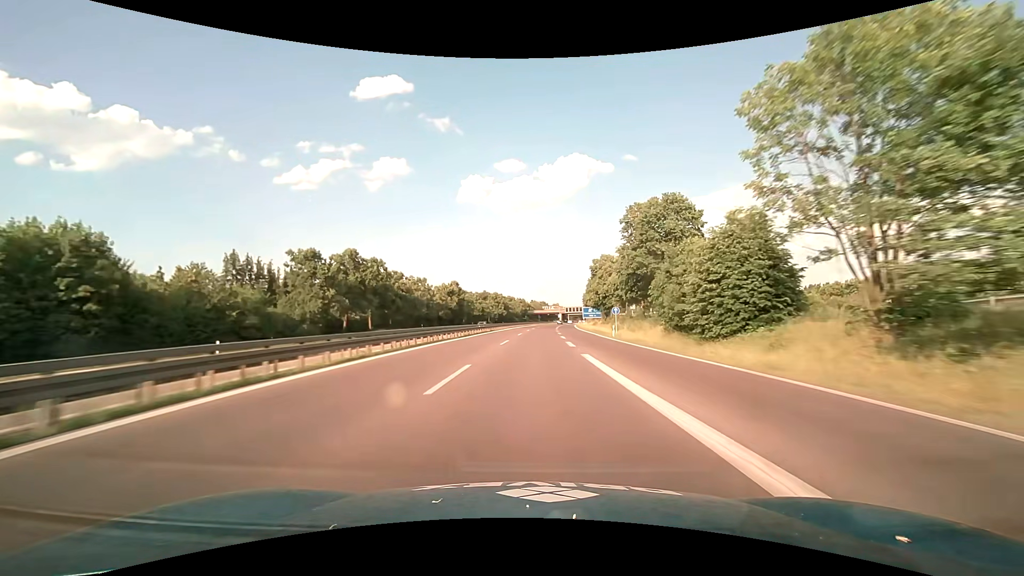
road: motorway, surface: asphalt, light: Day
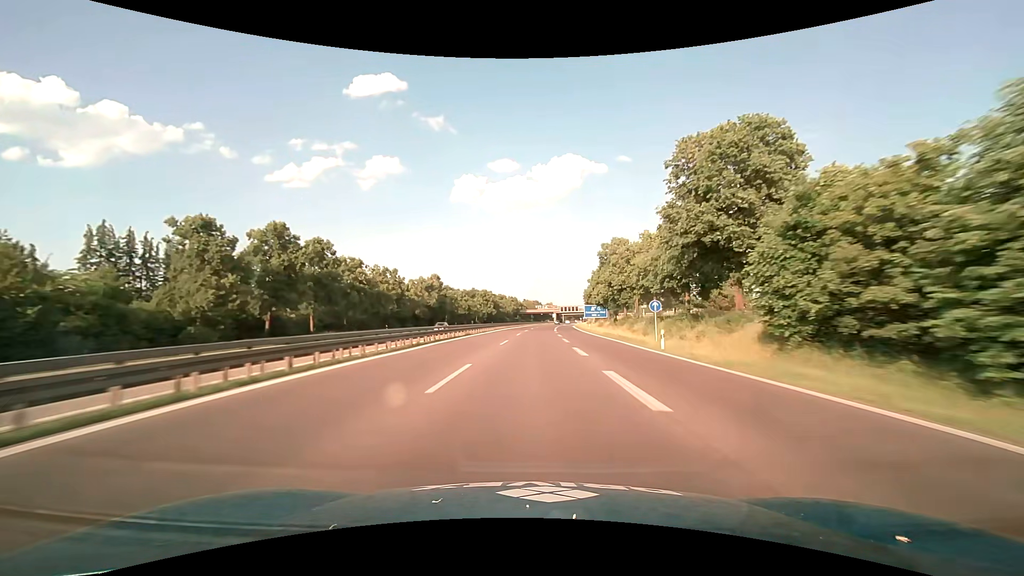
(+0.1, +18.7) m; +1°
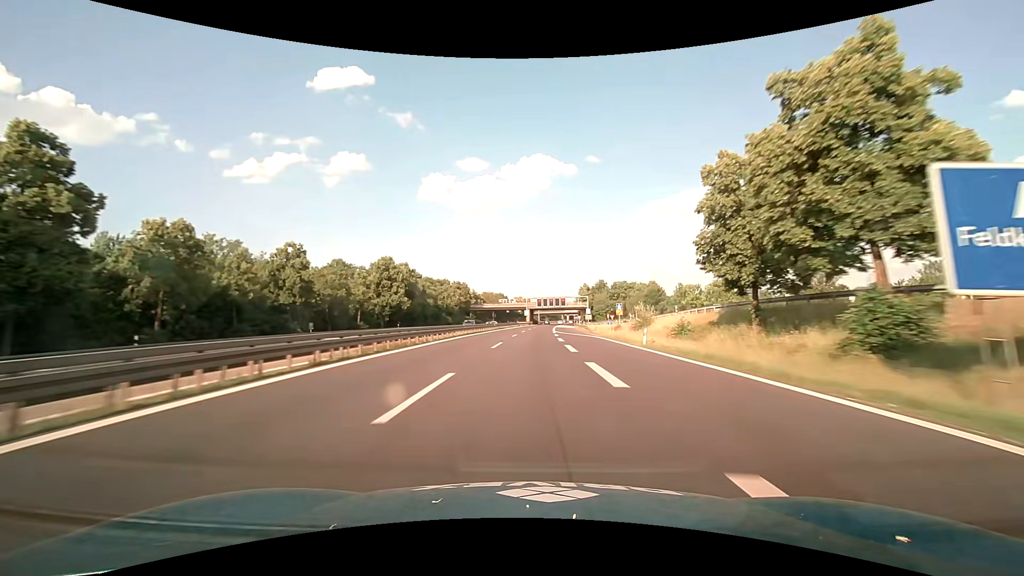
(+2.8, +93.4) m; +4°
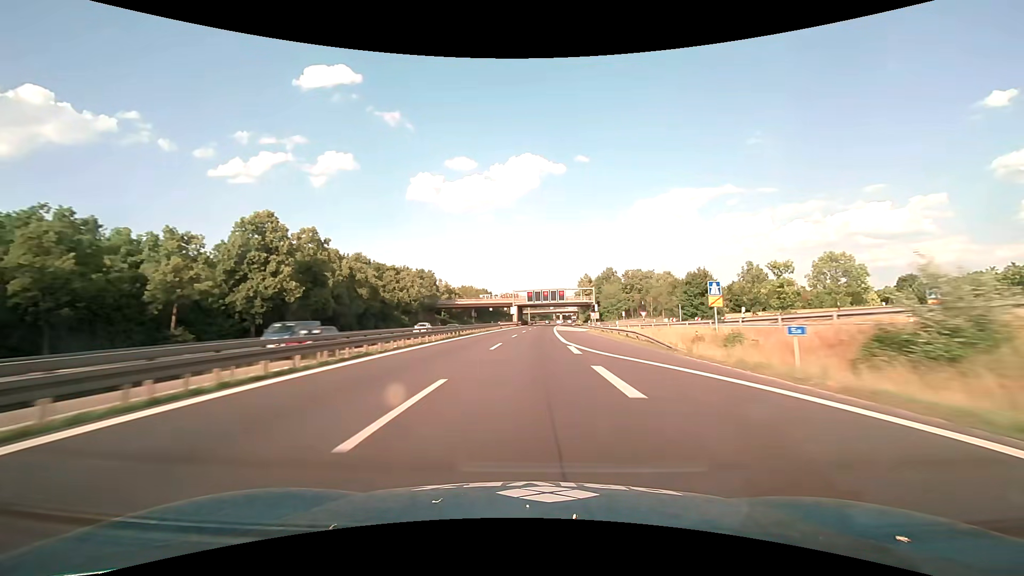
(+0.4, +37.4) m; +1°
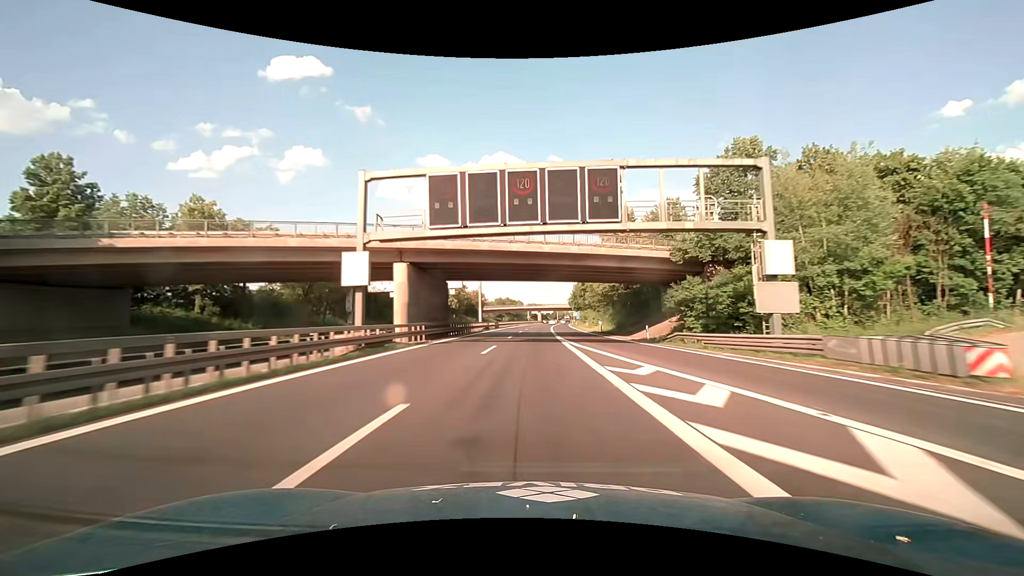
(+2.8, +93.5) m; +3°
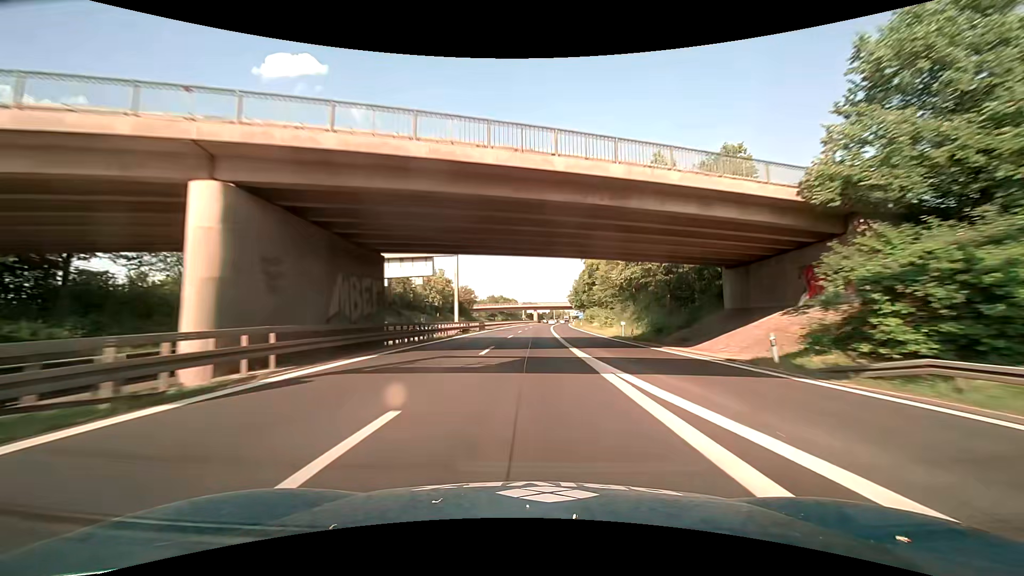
(+0.1, +18.7) m; +1°
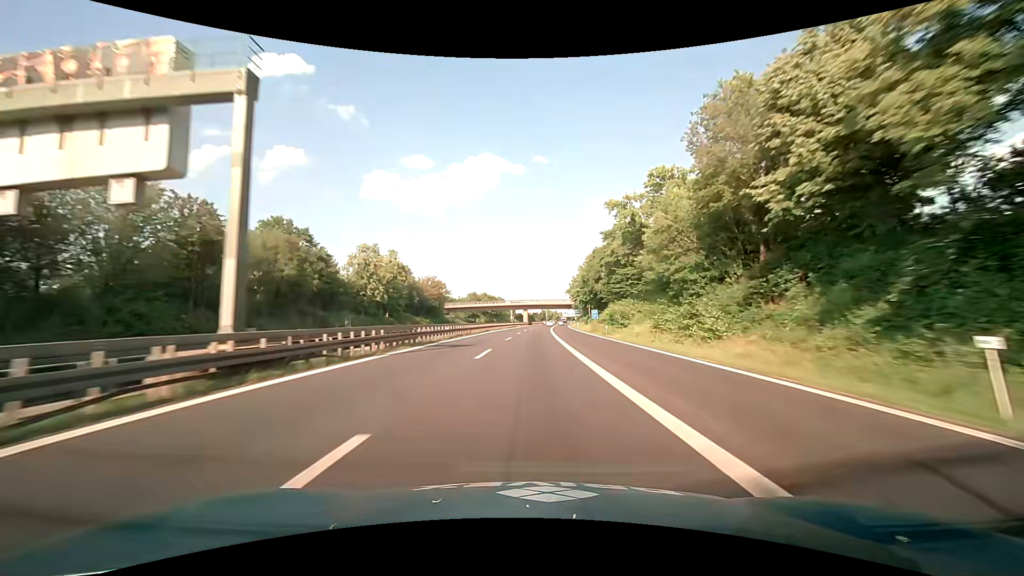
(+0.1, +37.5) m; +1°
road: motorway_link
(0, +10) (0, +20) (0, +30) (+1, +40) (+1, +50) (+1, +60) (+2, +70) (+2, +80) (+2, +90) (+3, +100) m
